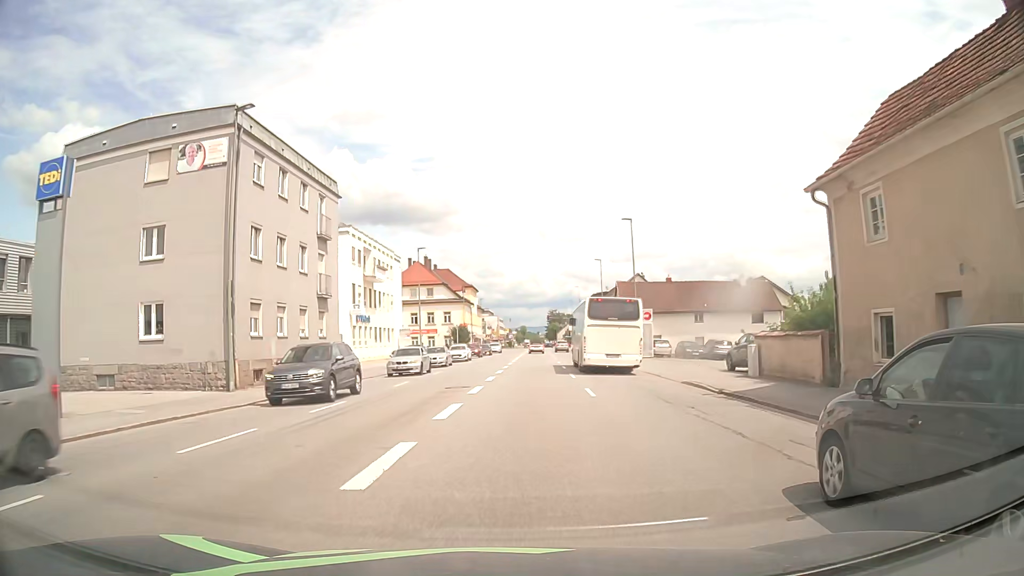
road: tertiary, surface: asphalt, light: Day
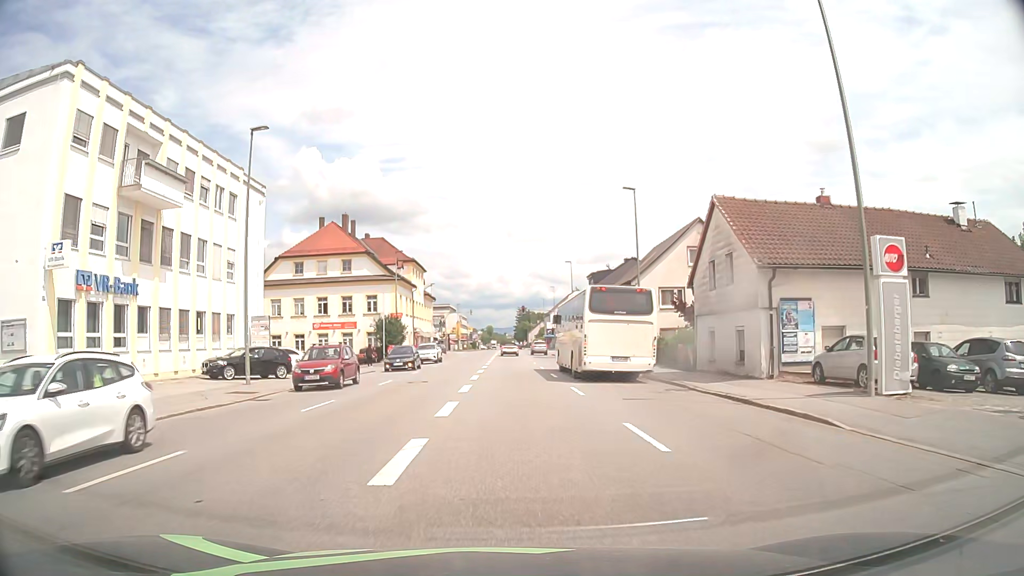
(+0.9, +35.7) m; +3°
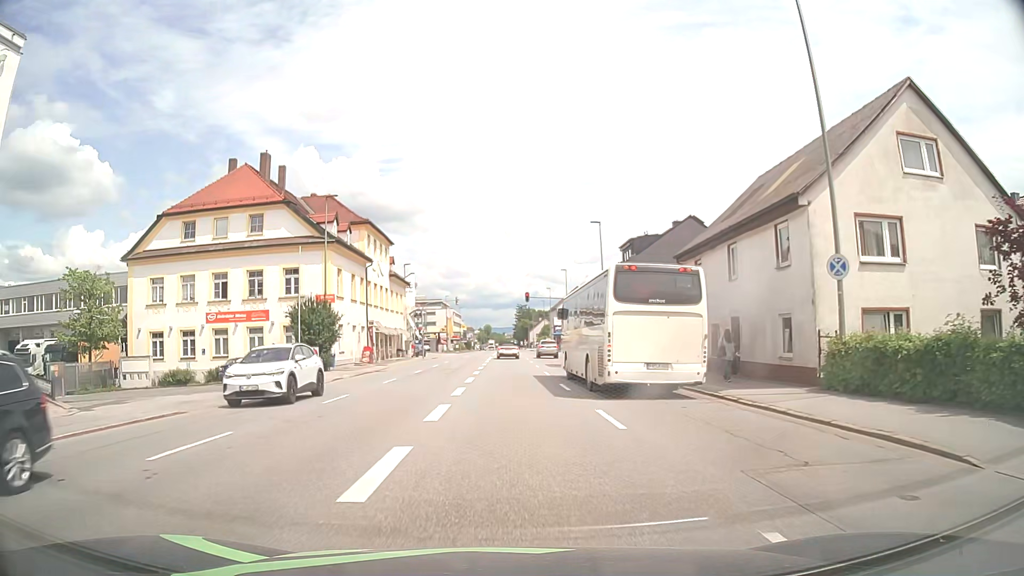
(+0.1, +24.6) m; 0°
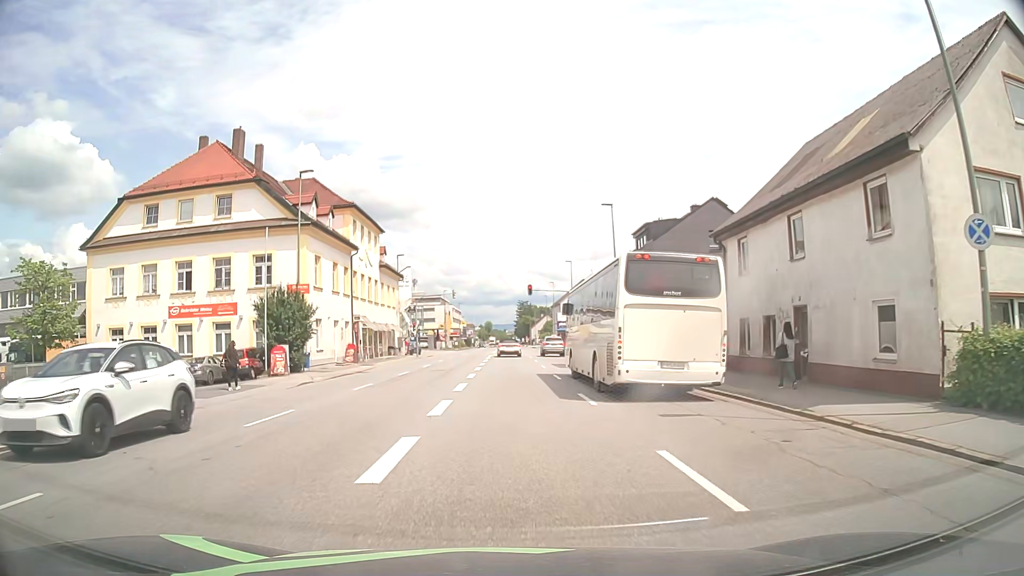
(0.0, +5.4) m; -1°
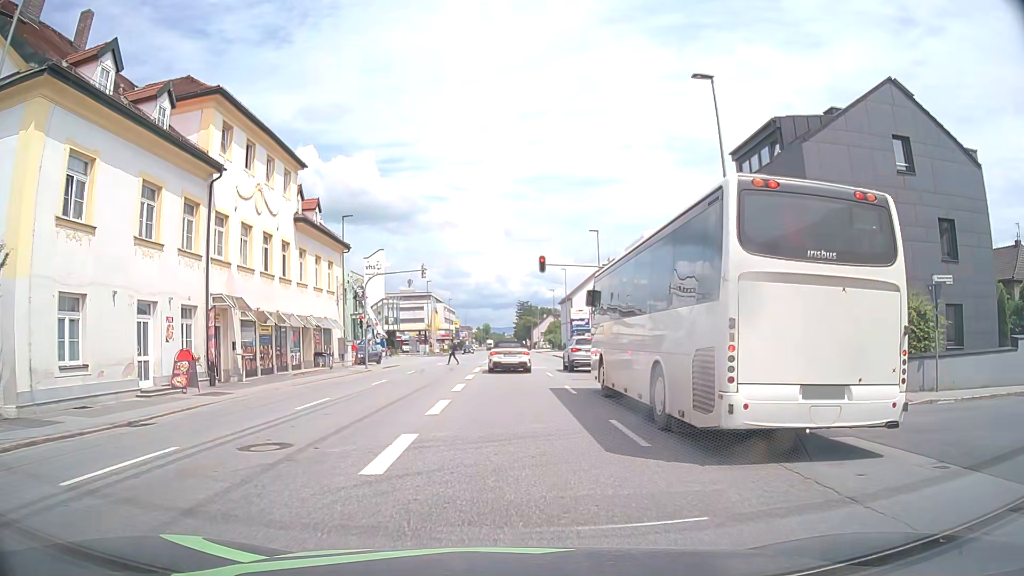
(+0.1, +23.3) m; 0°
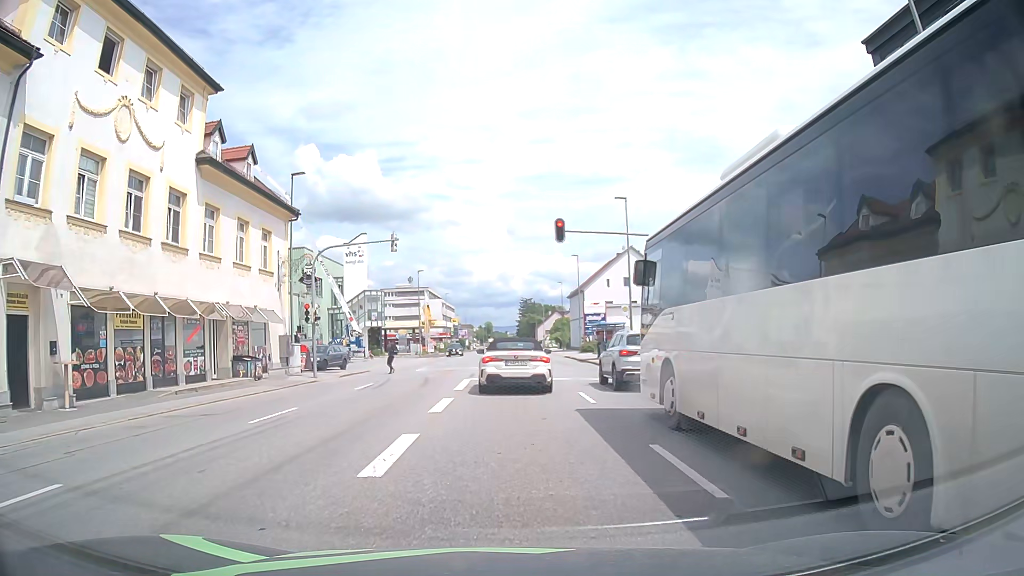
(0.0, +12.0) m; -1°
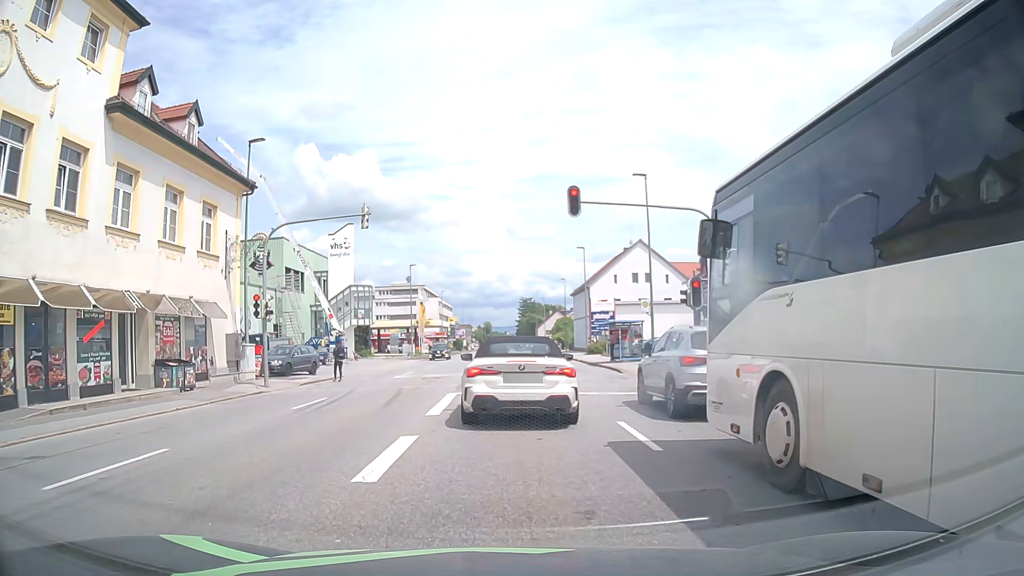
(+0.1, +6.1) m; +1°
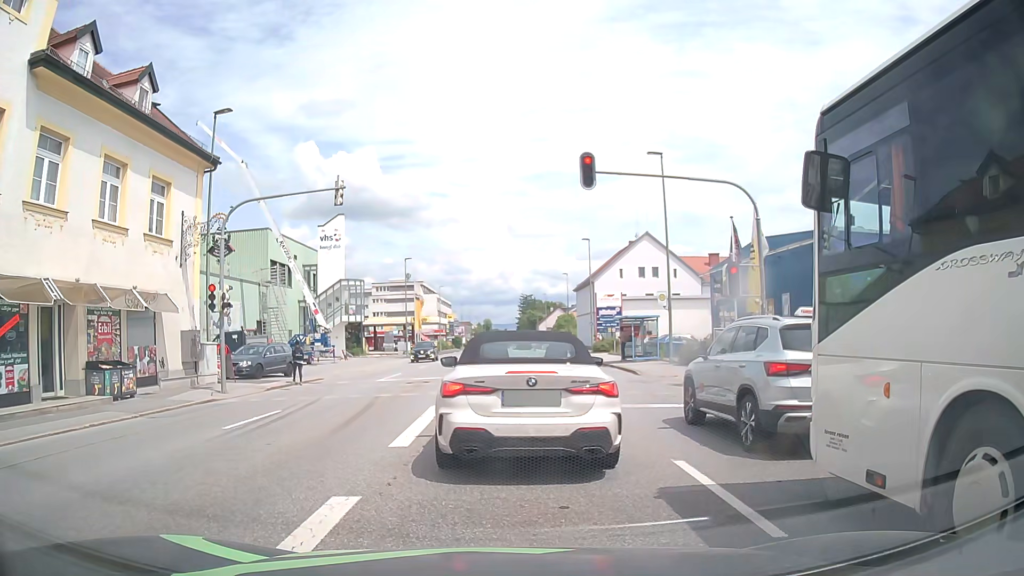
(0.0, +3.7) m; +1°
(0, +10) (0, +20) (-1, +30) (-1, +40) (-1, +50) (-1, +60) (-1, +70) (-1, +80) (-1, +90) (-2, +100) m
